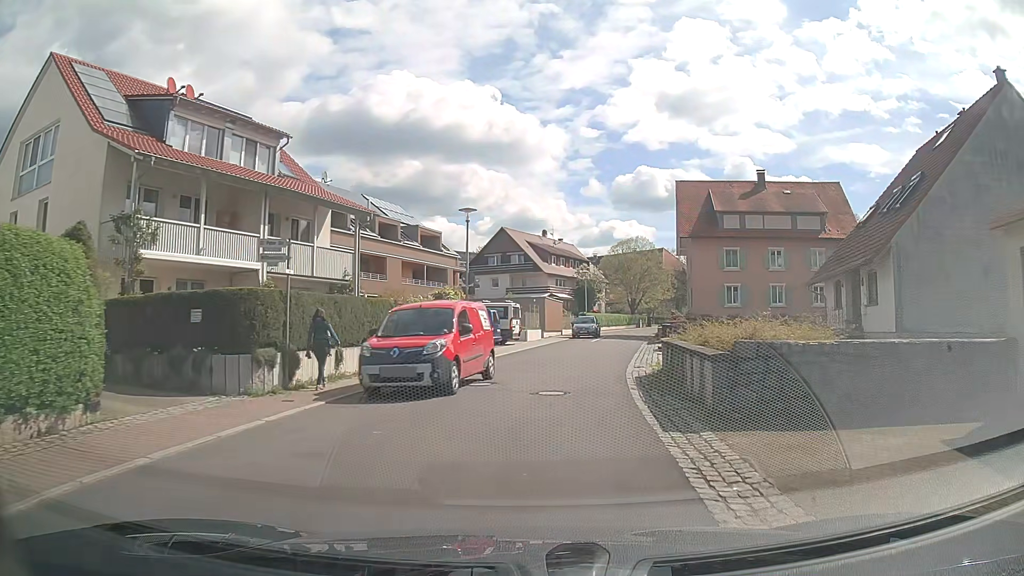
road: tertiary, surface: asphalt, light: Day
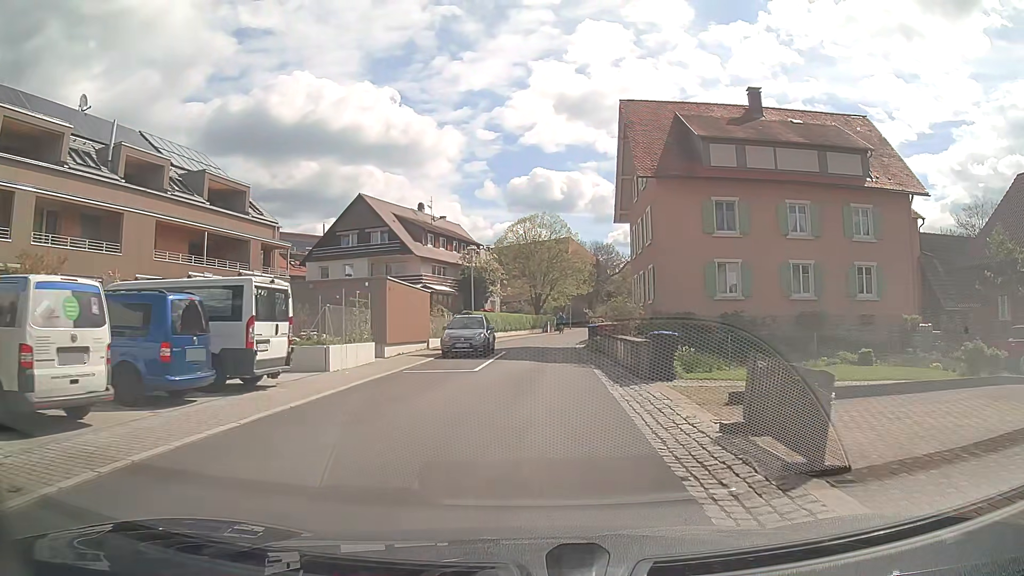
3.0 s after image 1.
(+2.0, +22.6) m; +8°
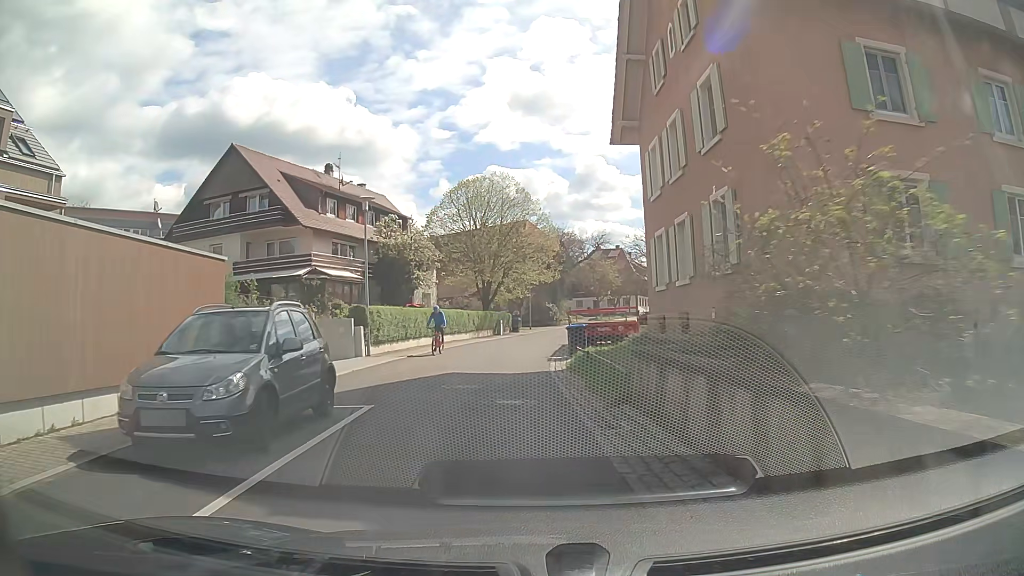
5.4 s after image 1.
(+0.8, +18.1) m; +5°
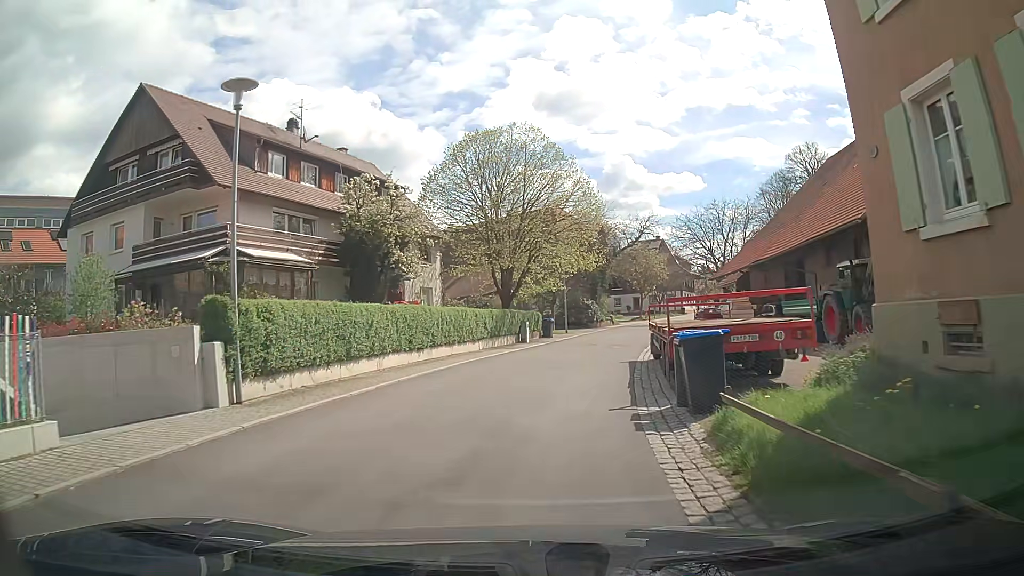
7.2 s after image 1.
(-0.3, +13.6) m; -3°
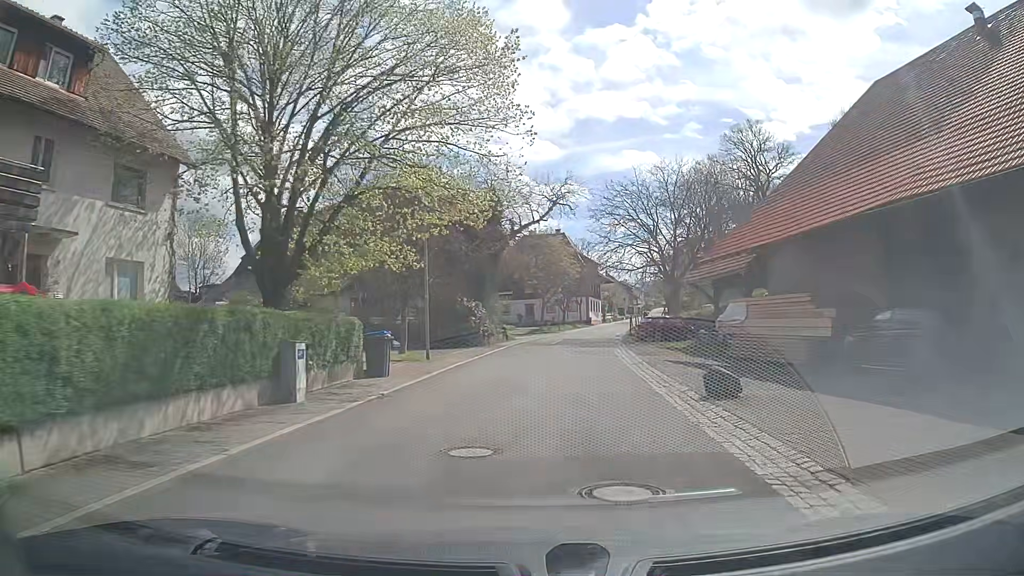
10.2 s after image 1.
(+1.6, +22.3) m; +10°
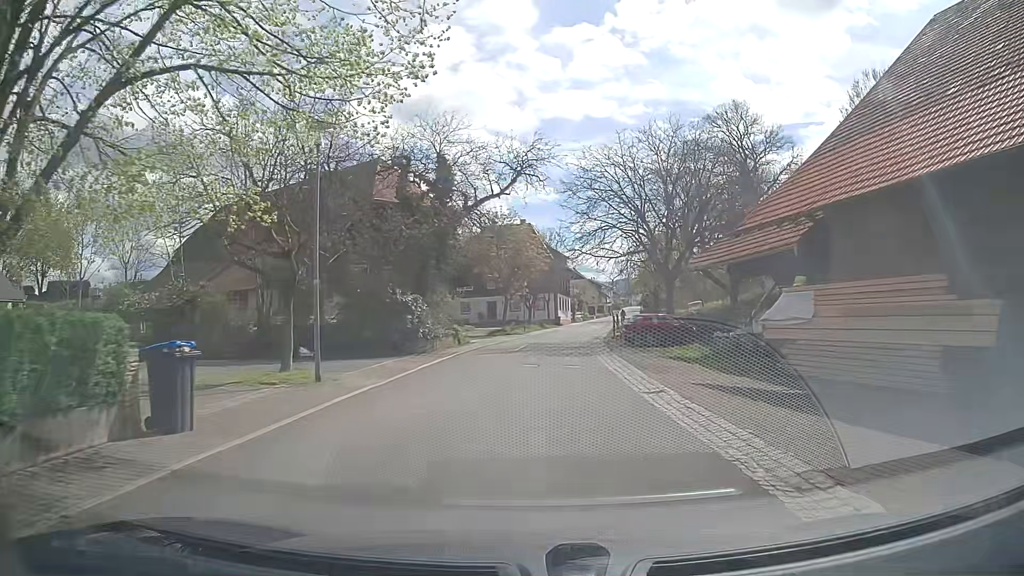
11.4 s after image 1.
(+0.3, +8.9) m; +3°
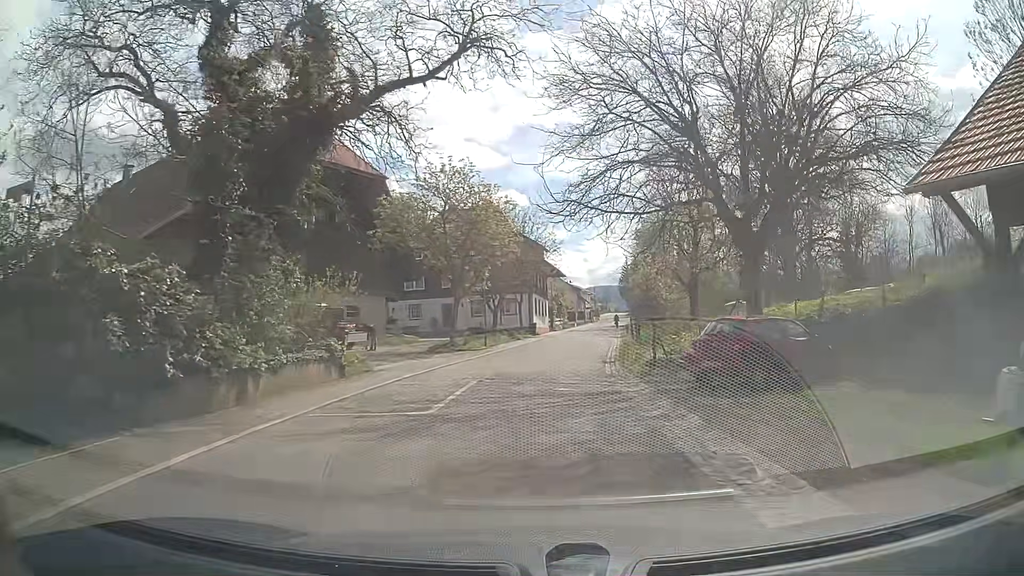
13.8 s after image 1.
(+0.5, +17.8) m; +2°
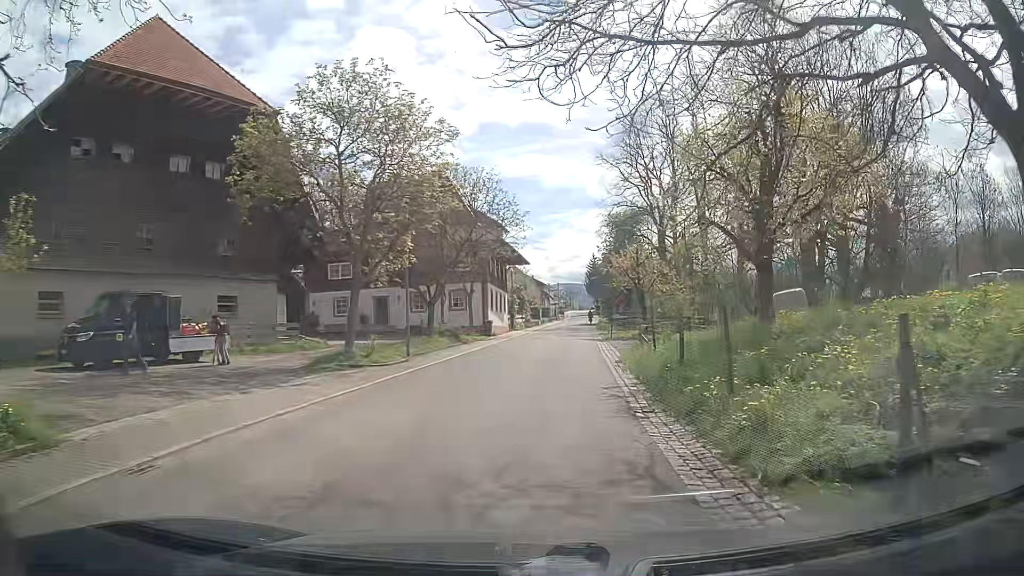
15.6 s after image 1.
(+0.5, +13.3) m; +5°
(0, +10) (+1, +20) (+1, +30) (+2, +40) (+3, +50) (+3, +60) (+4, +70) (+5, +80) (+6, +90) (+7, +100) m
